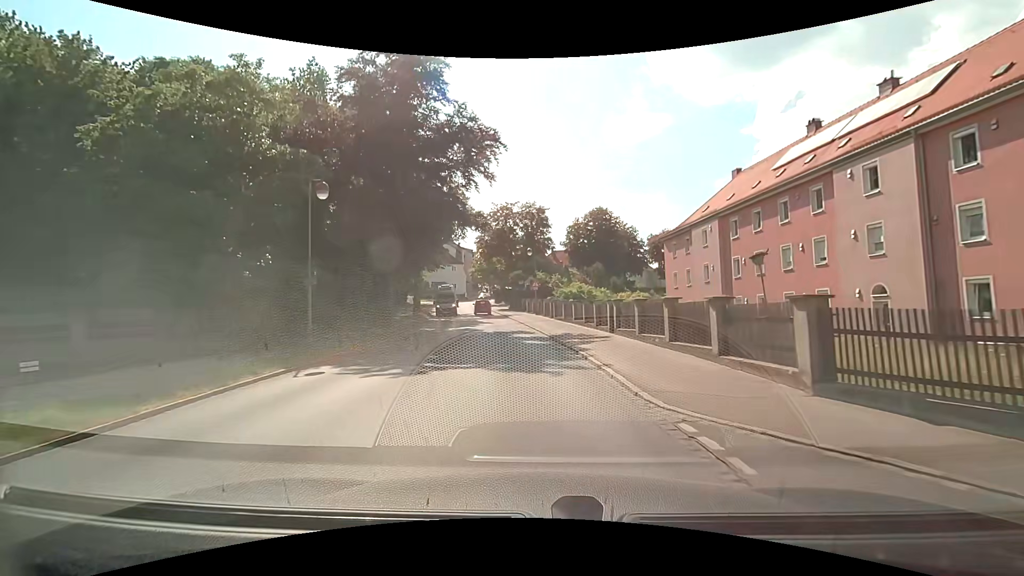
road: tertiary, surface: asphalt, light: Day
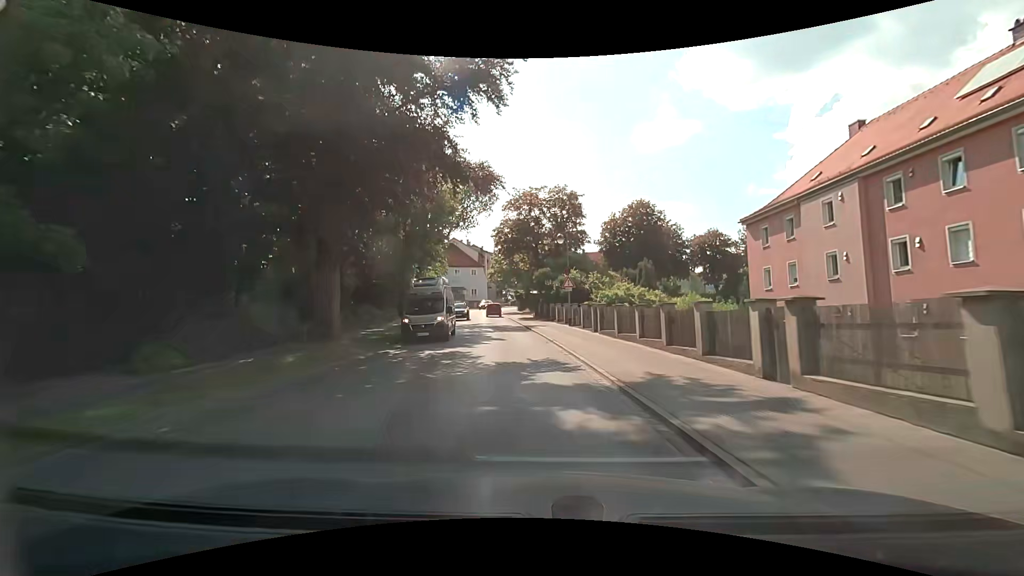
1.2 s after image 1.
(-0.3, +12.3) m; -3°
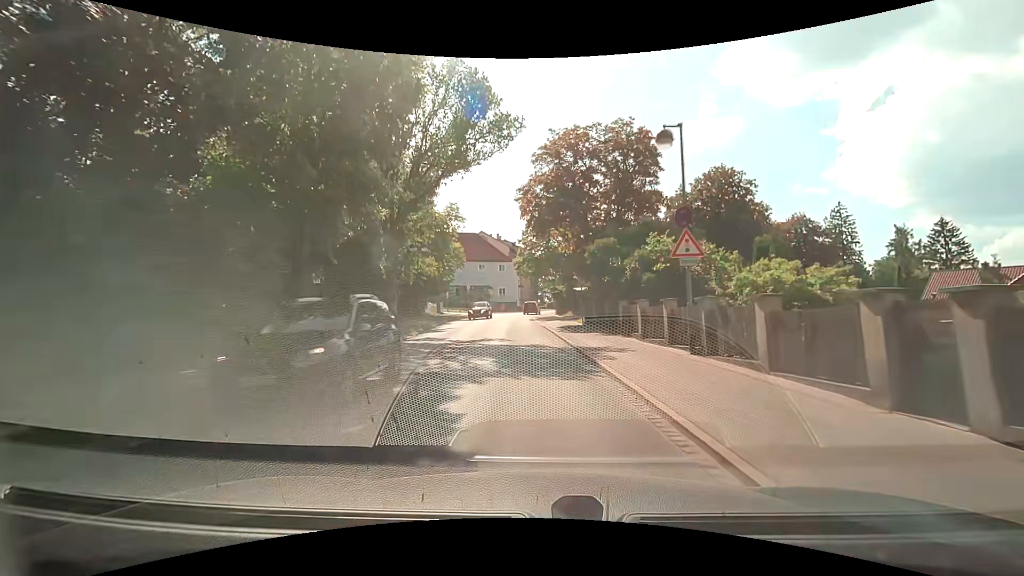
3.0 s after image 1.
(-0.8, +18.9) m; -4°
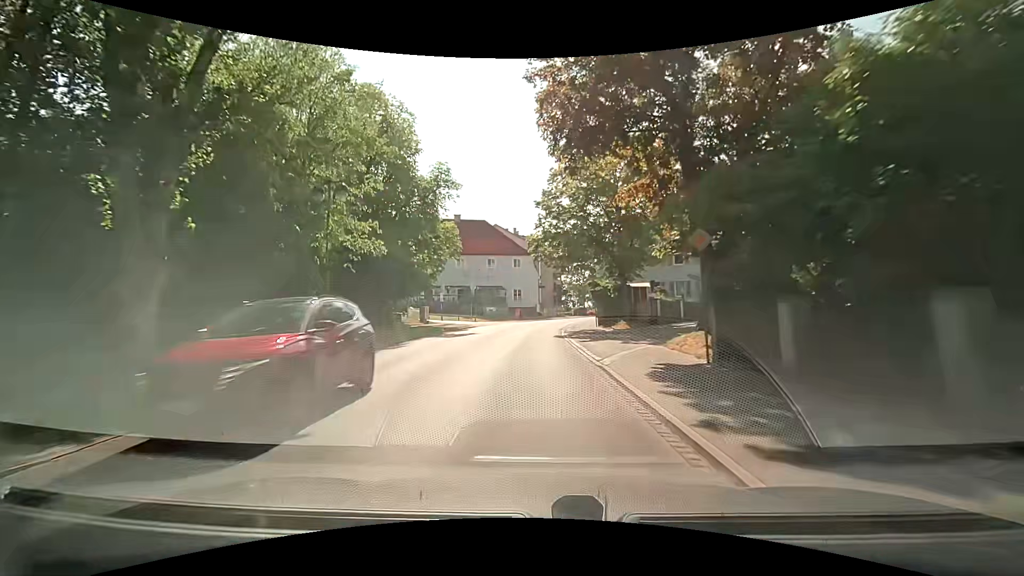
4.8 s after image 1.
(-0.6, +19.0) m; -3°
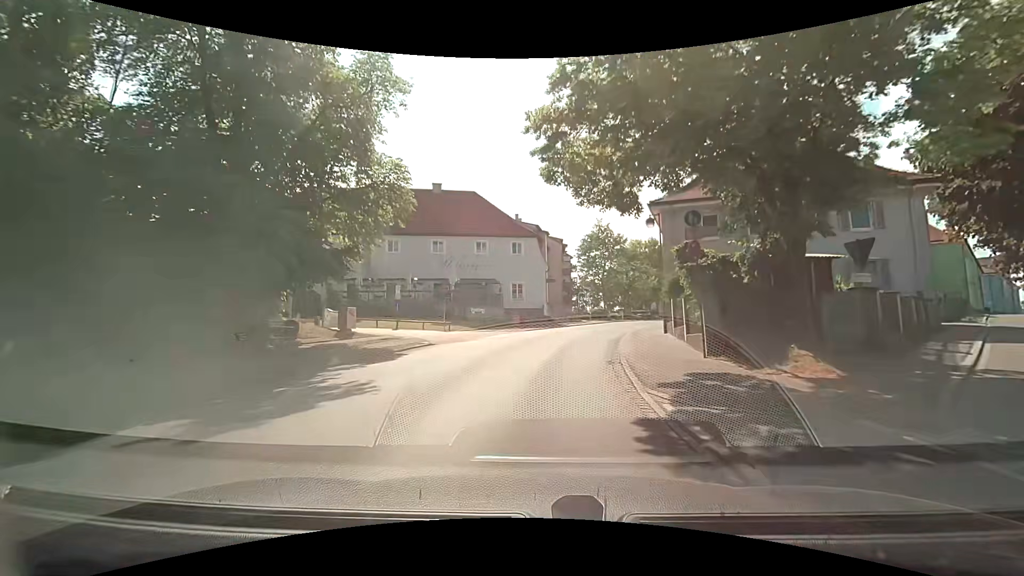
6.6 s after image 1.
(-0.4, +18.8) m; -1°
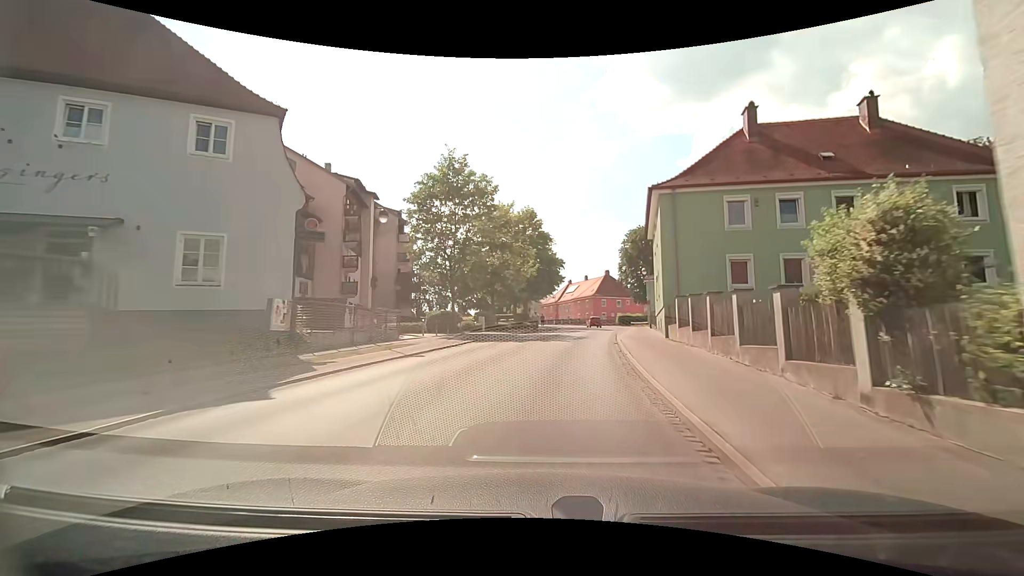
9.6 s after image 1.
(+3.8, +30.7) m; +16°
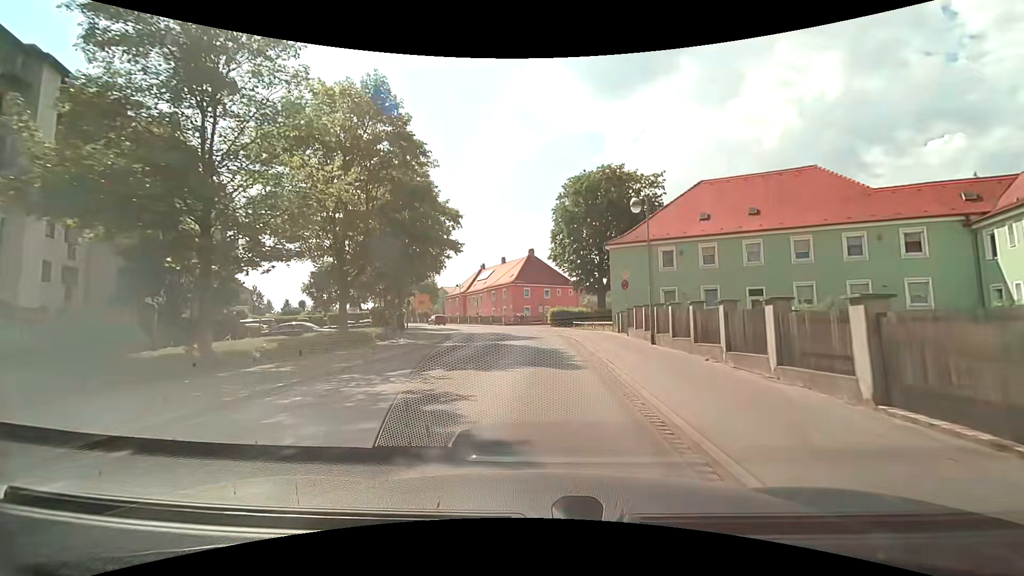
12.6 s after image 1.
(+3.3, +31.1) m; +10°
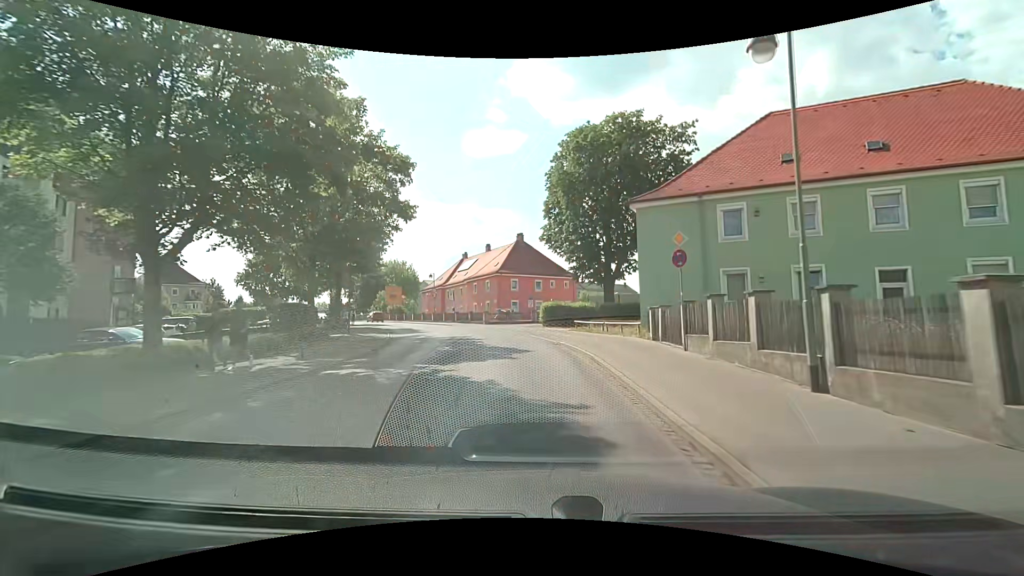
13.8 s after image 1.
(+0.2, +12.5) m; +1°
(0, +10) (-1, +20) (-2, +30) (-5, +39) (-9, +49) (-14, +57) (-19, +66) (-25, +74) (-30, +82) (-36, +91) m
